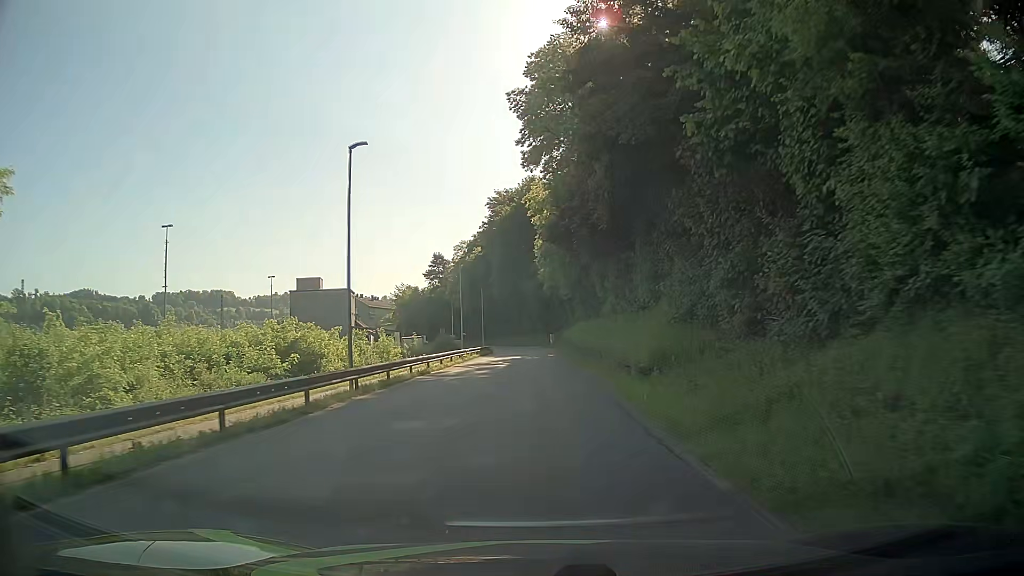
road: residential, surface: asphalt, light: Day
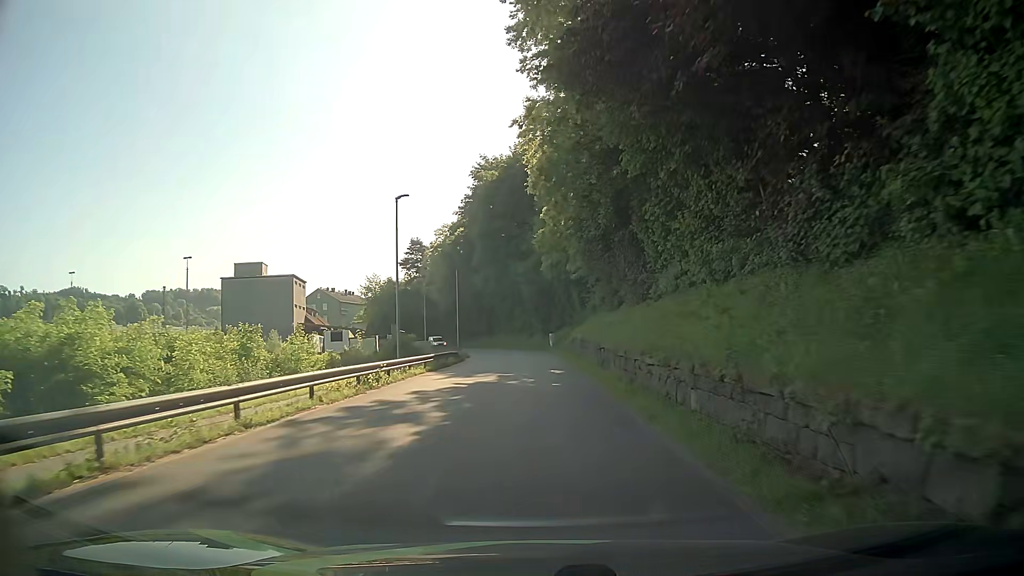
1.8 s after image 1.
(-0.1, +23.2) m; 0°
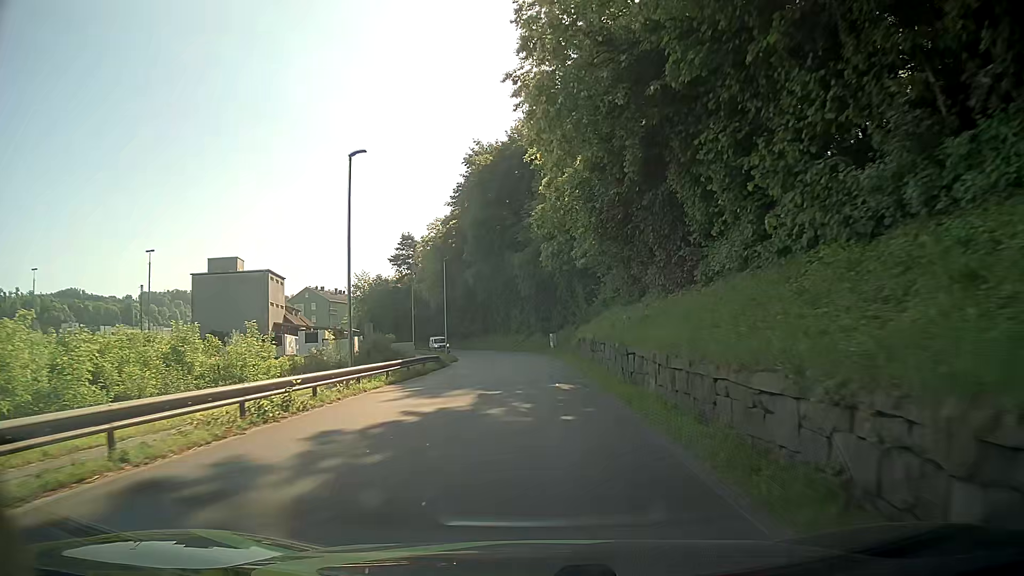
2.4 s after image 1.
(0.0, +7.7) m; 0°
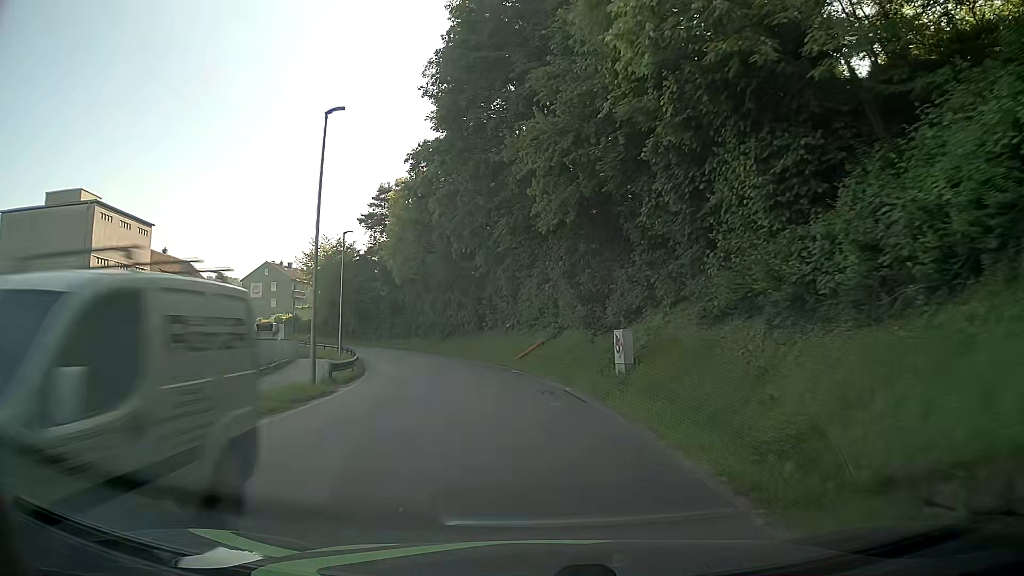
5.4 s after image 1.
(-0.3, +37.0) m; -2°
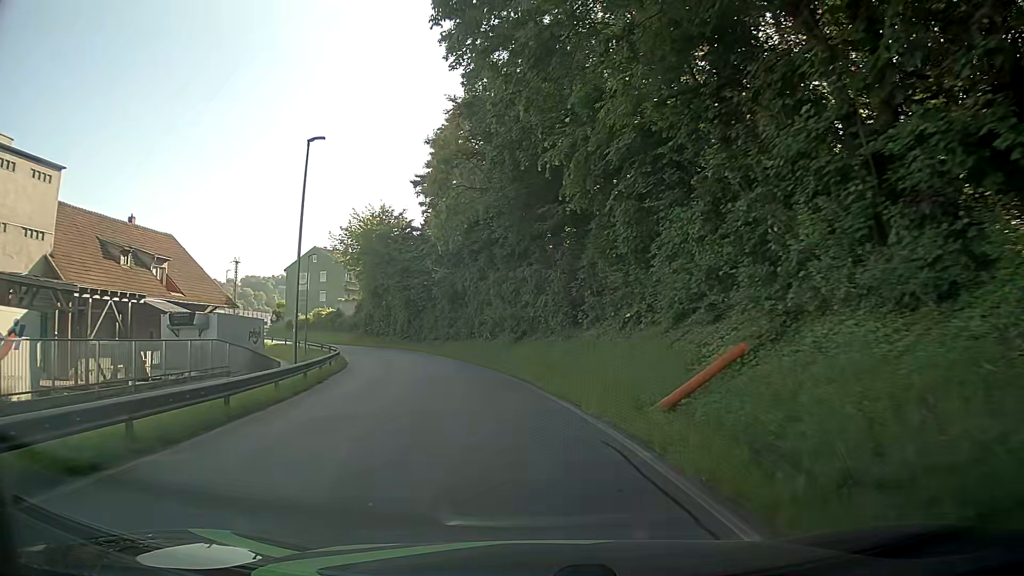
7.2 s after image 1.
(-1.5, +21.8) m; -8°
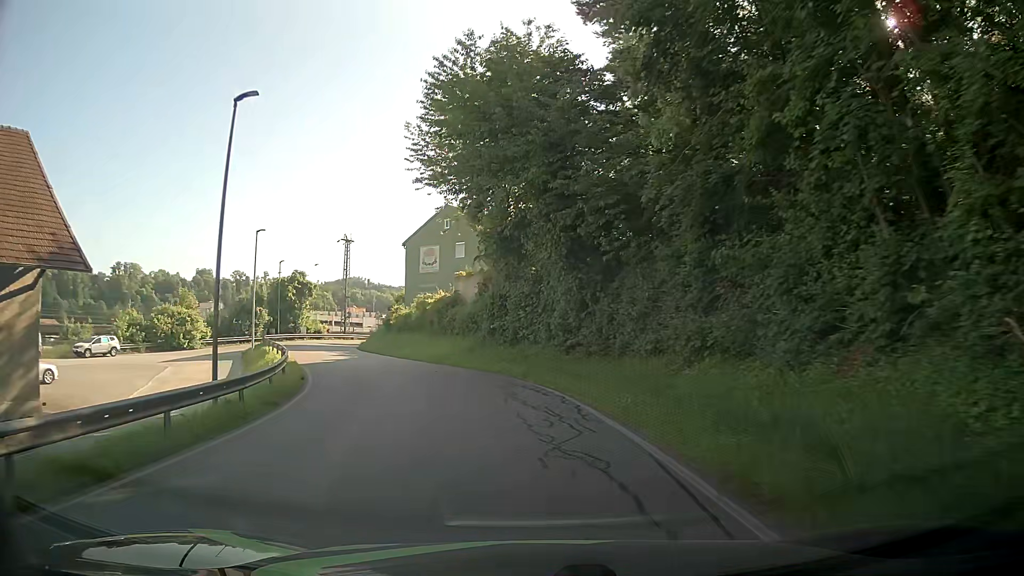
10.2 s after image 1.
(-5.6, +35.7) m; -19°
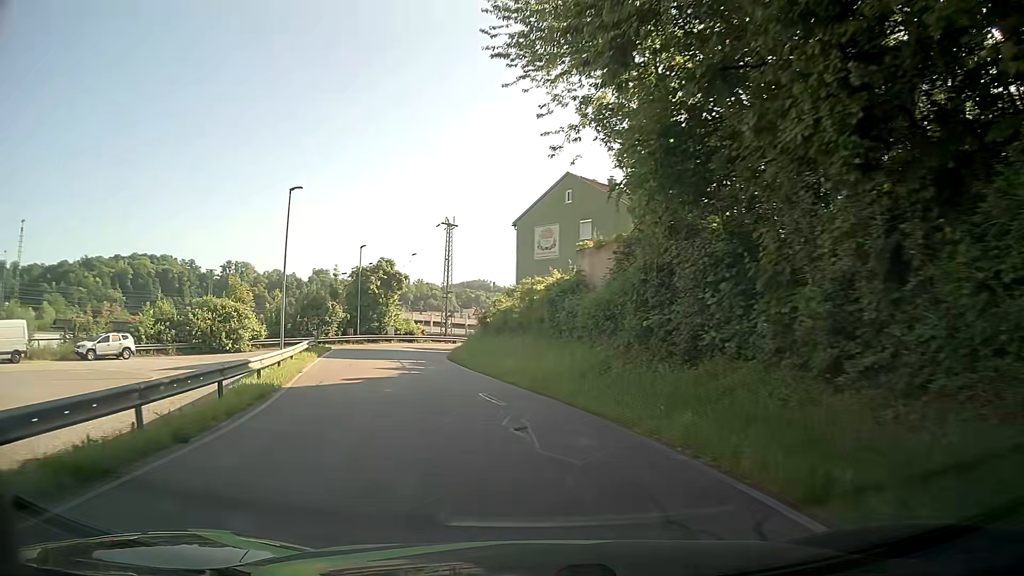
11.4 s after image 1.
(-0.9, +13.7) m; -9°
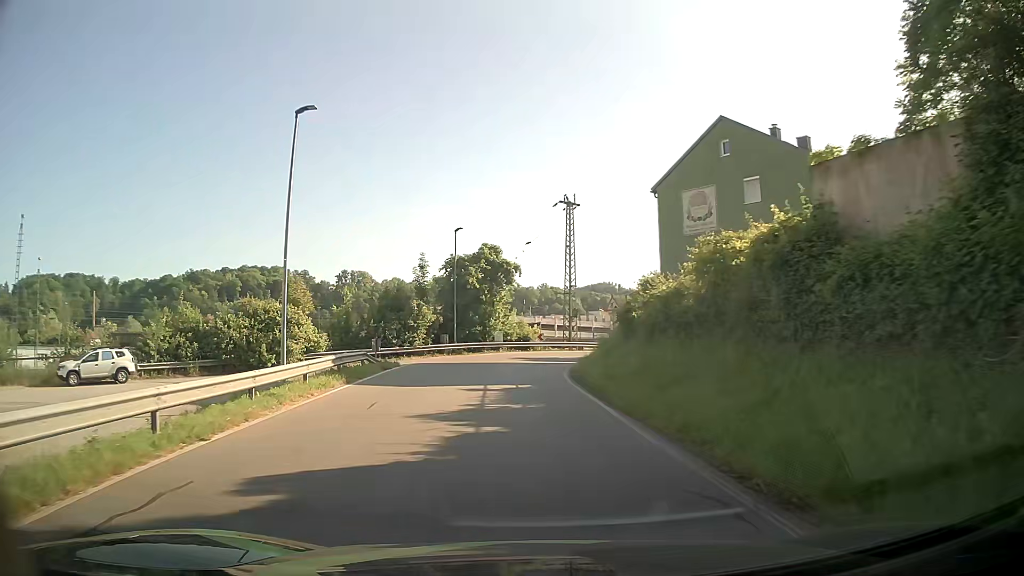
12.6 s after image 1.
(-1.4, +12.8) m; -10°
